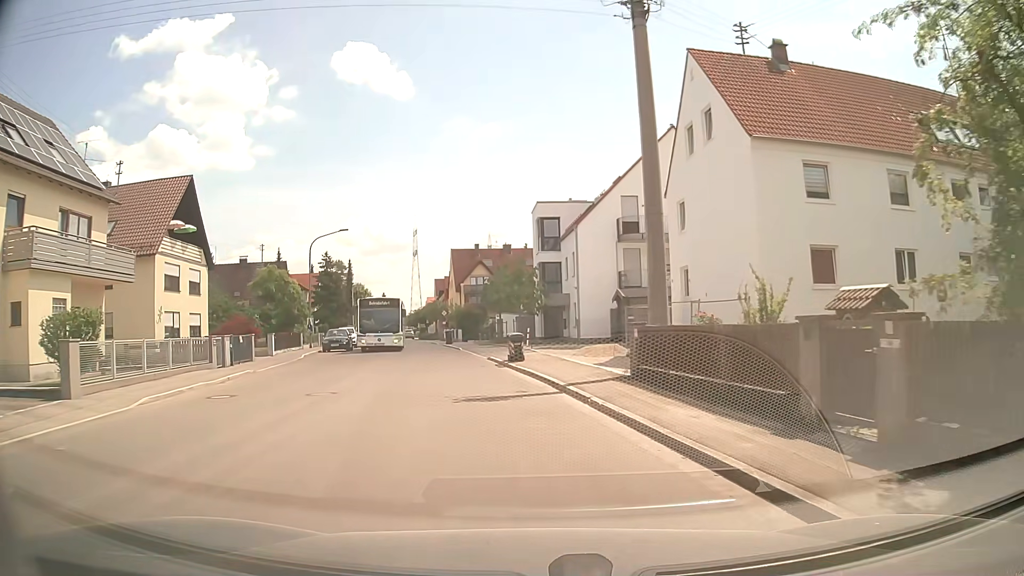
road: tertiary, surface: asphalt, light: Day
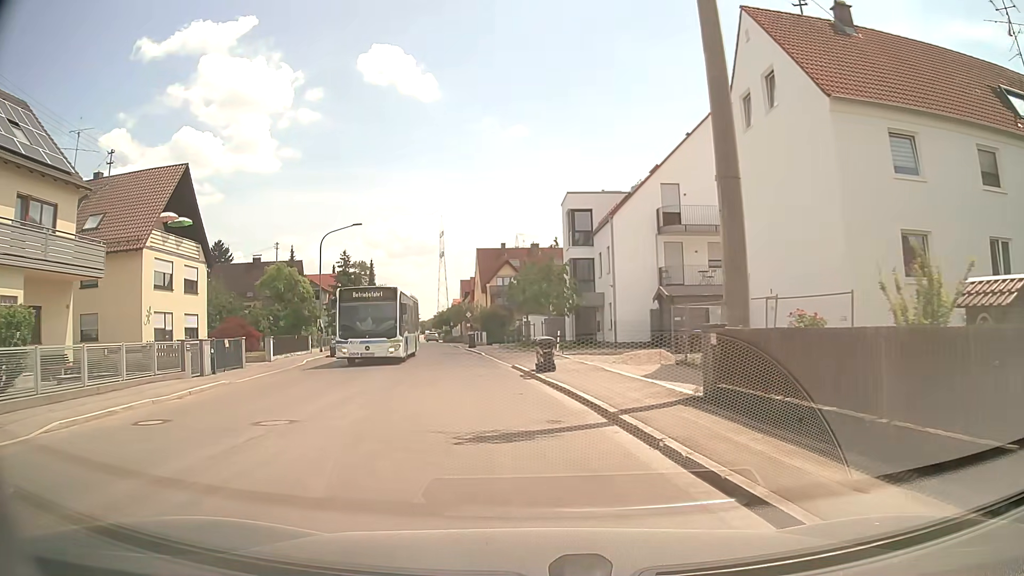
(0.0, +4.0) m; -2°
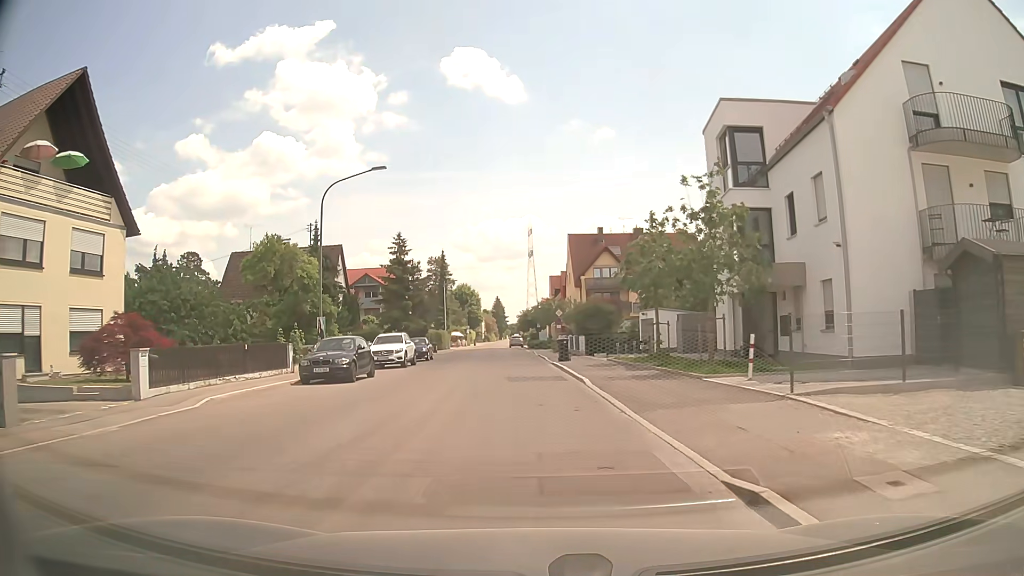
(-1.3, +18.0) m; -7°
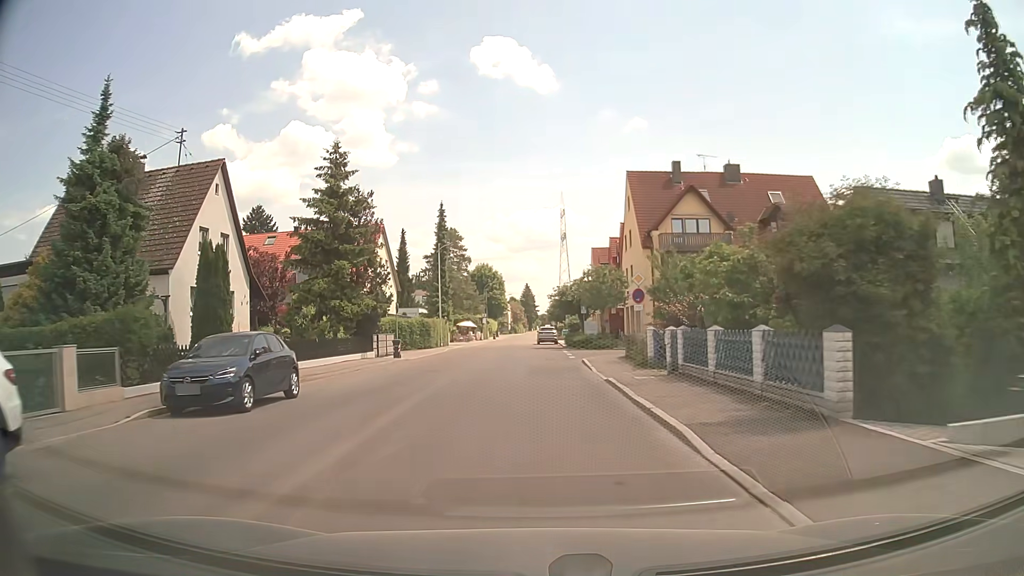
(-1.0, +29.7) m; -2°
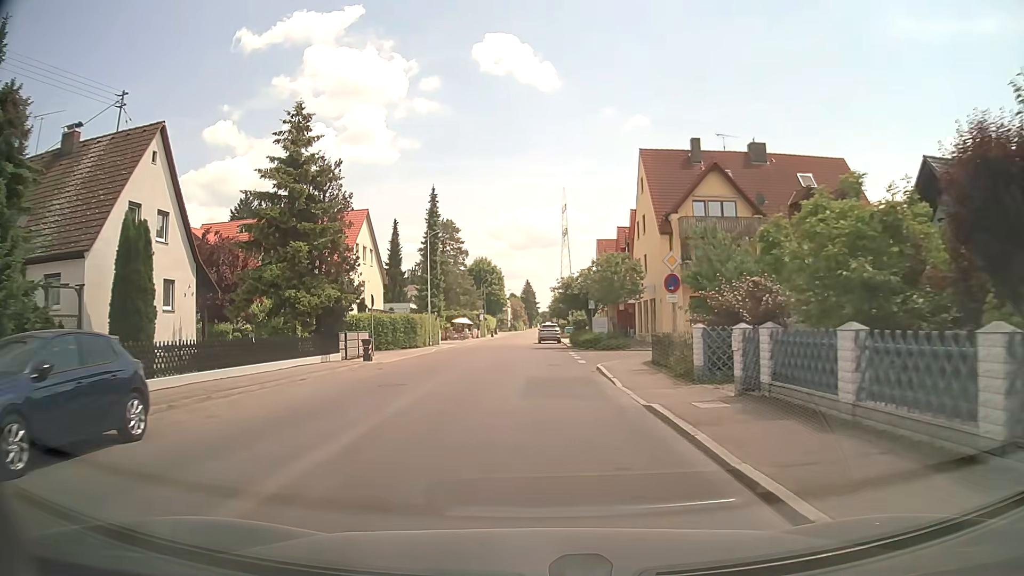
(-0.1, +6.3) m; -1°
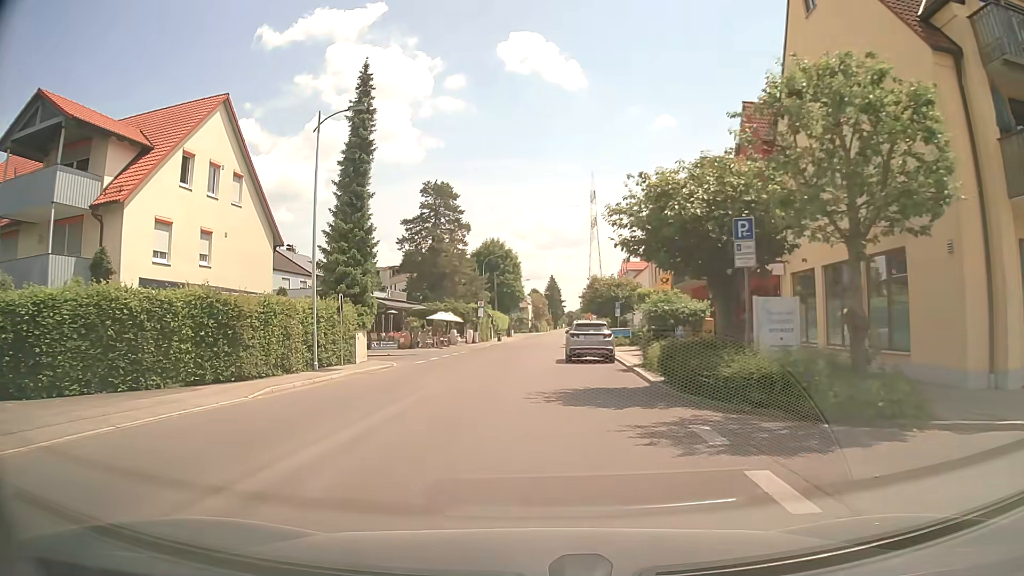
(+0.2, +29.2) m; -2°
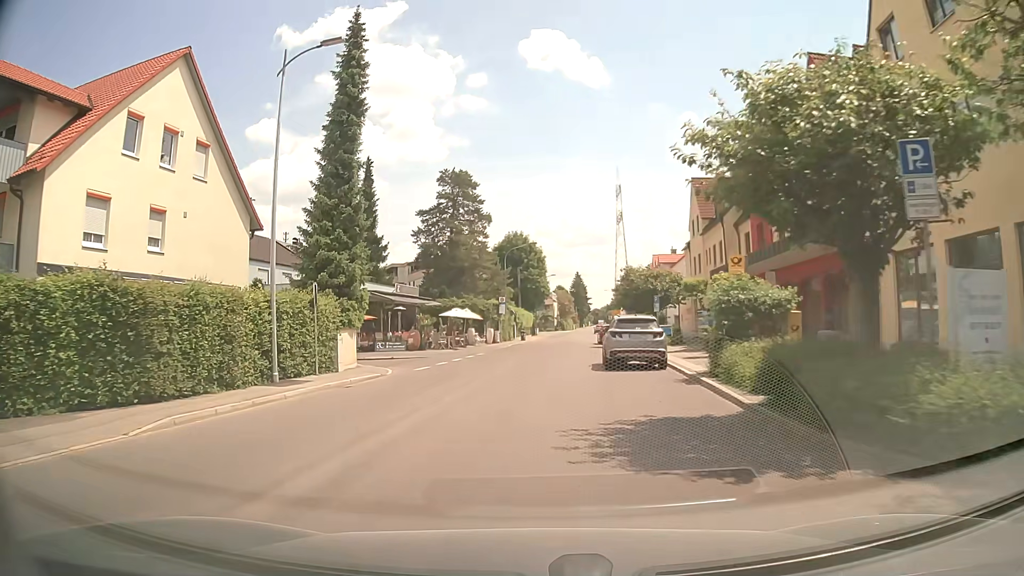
(-0.1, +5.6) m; -2°
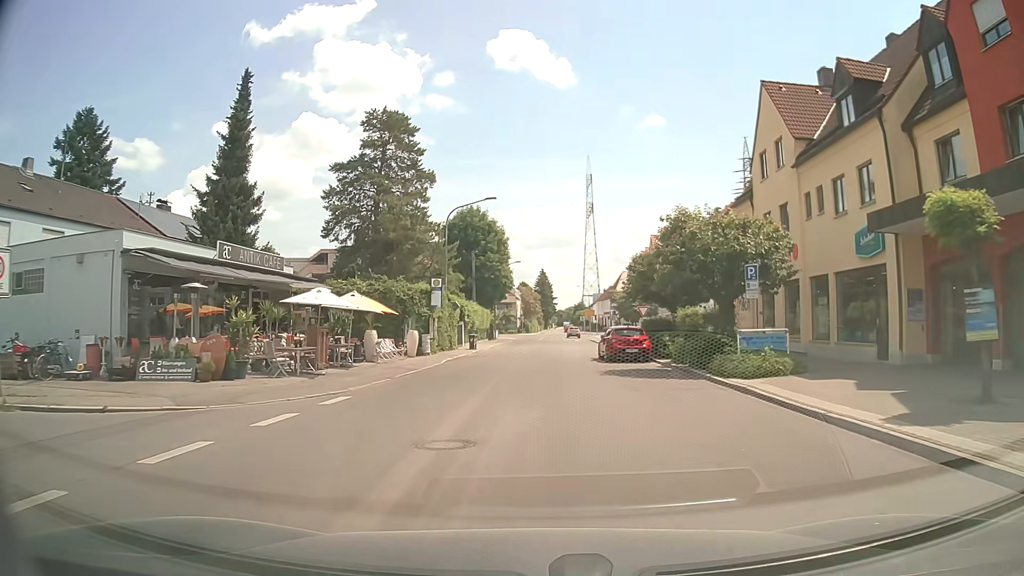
(+0.1, +22.2) m; +3°
(0, +10) (+1, +20) (+1, +30) (+2, +40) (+3, +50) (+4, +60) (+5, +70) (+5, +80) (+5, +90) (+6, +100) m
